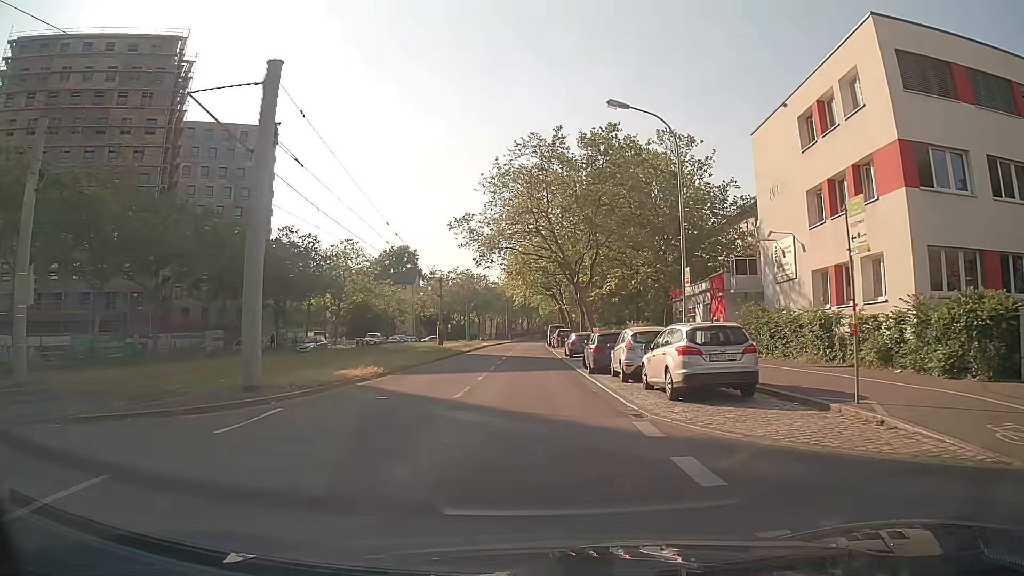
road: tertiary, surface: asphalt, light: Day
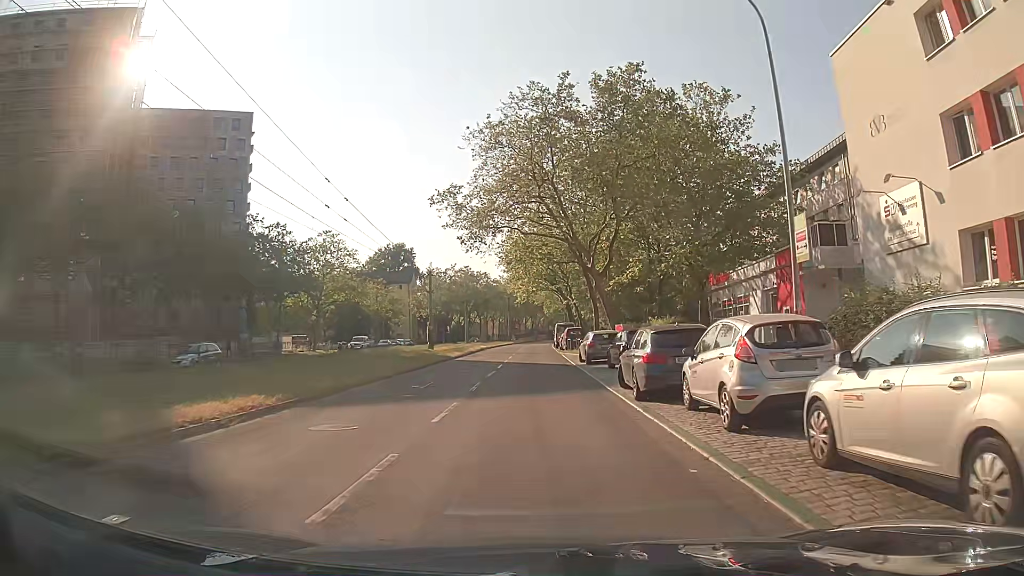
(0.0, +9.9) m; 0°
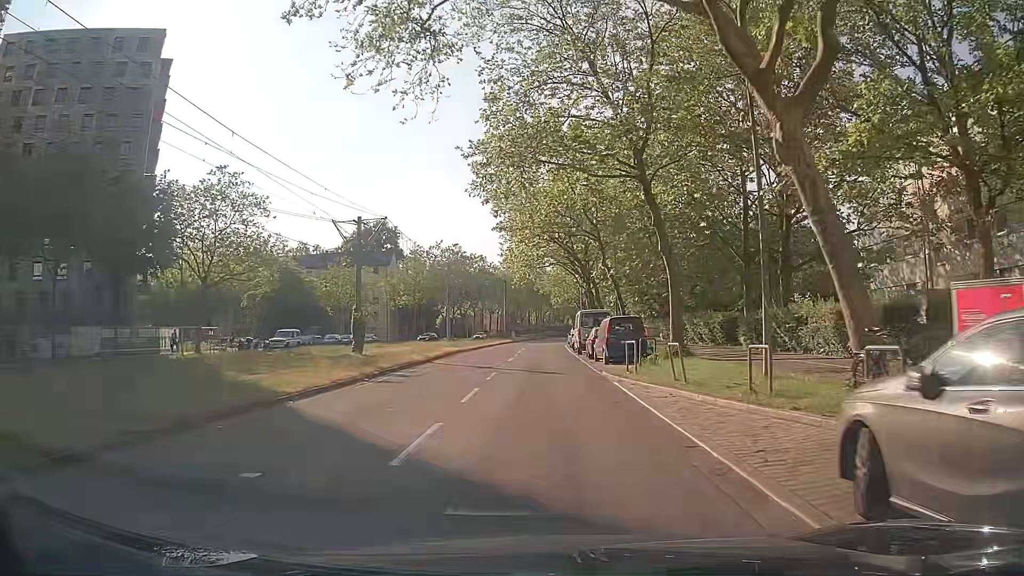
(-0.1, +27.9) m; 0°
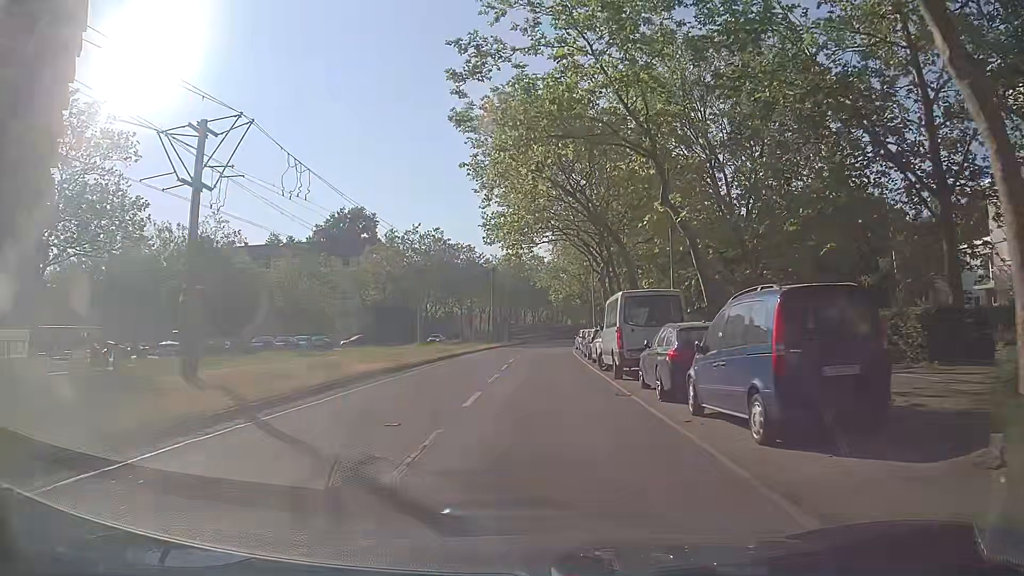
(+0.2, +18.4) m; +1°
